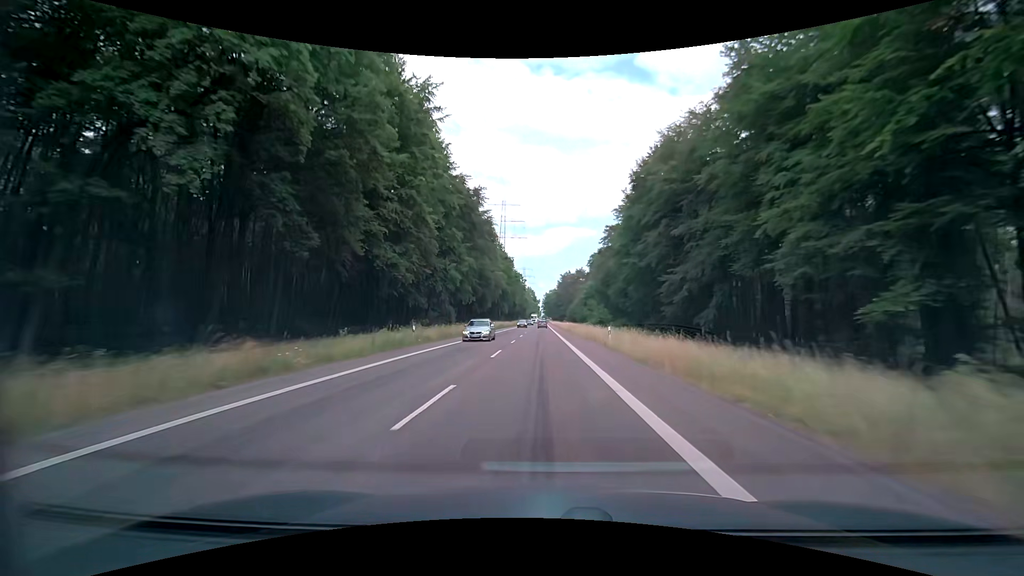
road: secondary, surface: asphalt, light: Day
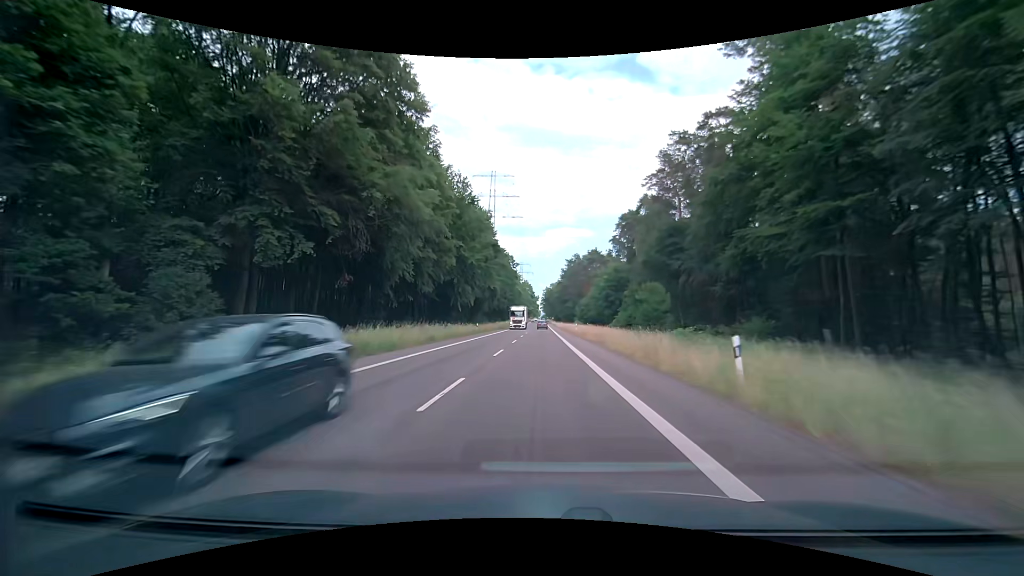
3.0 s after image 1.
(+0.2, +69.3) m; 0°
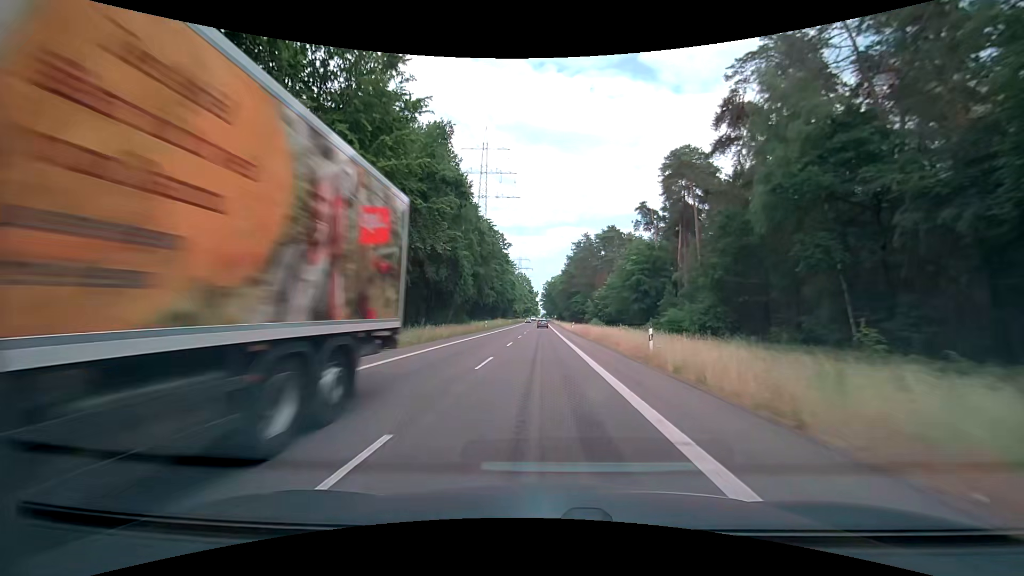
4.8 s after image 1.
(+0.1, +41.0) m; 0°
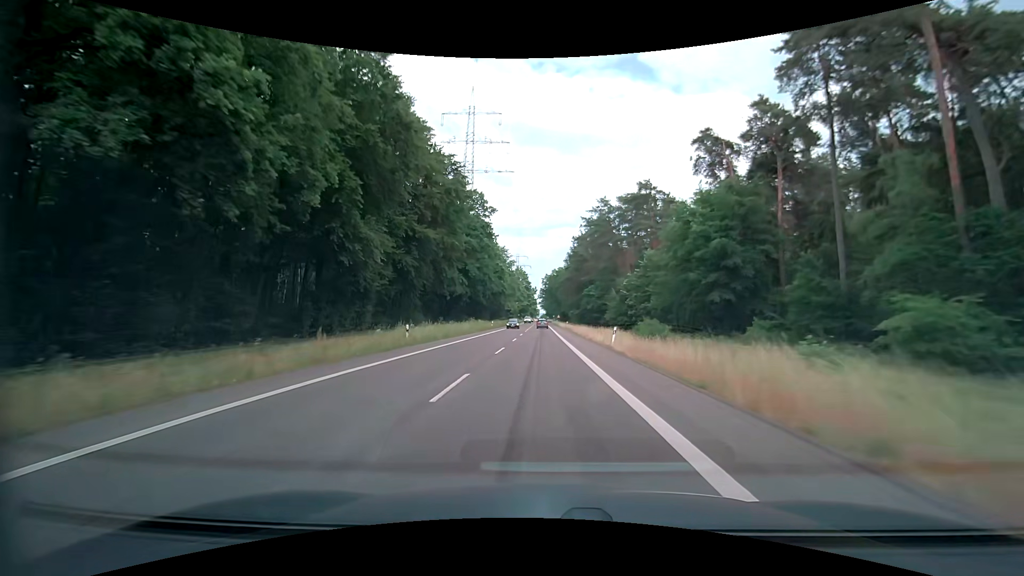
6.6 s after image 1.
(+0.3, +40.6) m; 0°
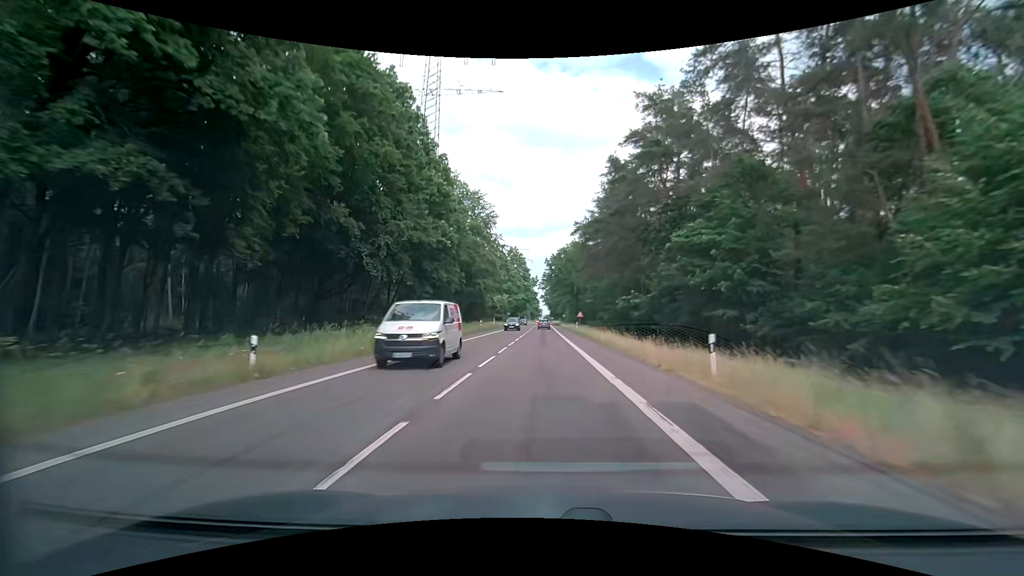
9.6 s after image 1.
(0.0, +66.0) m; 0°
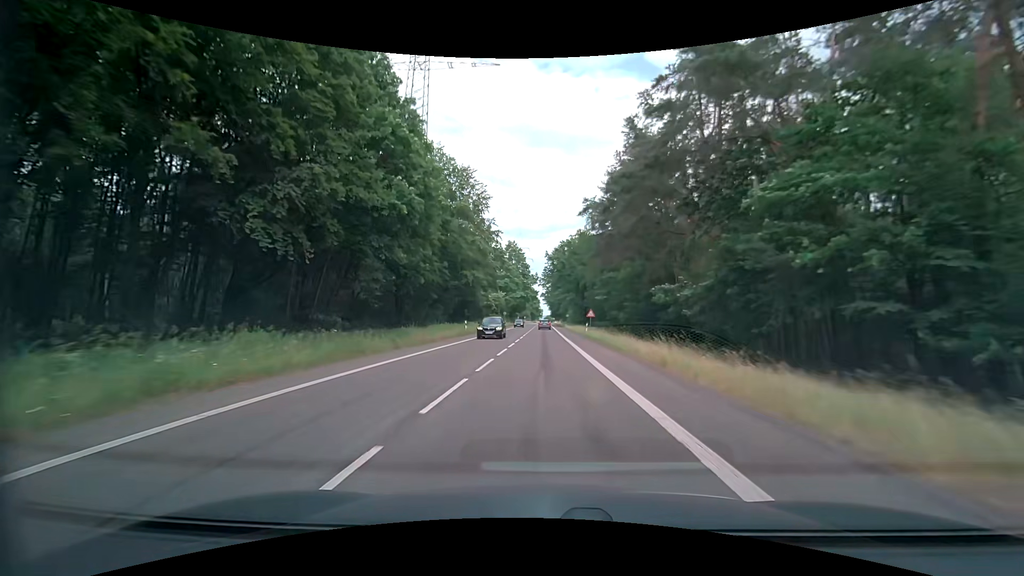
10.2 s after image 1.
(0.0, +12.9) m; 0°
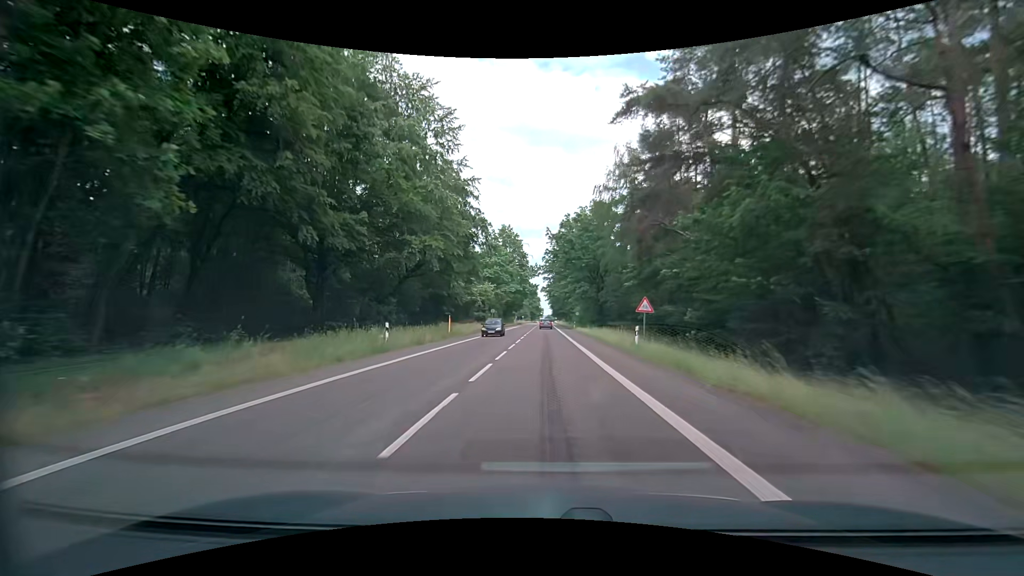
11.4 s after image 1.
(-0.1, +25.6) m; -1°
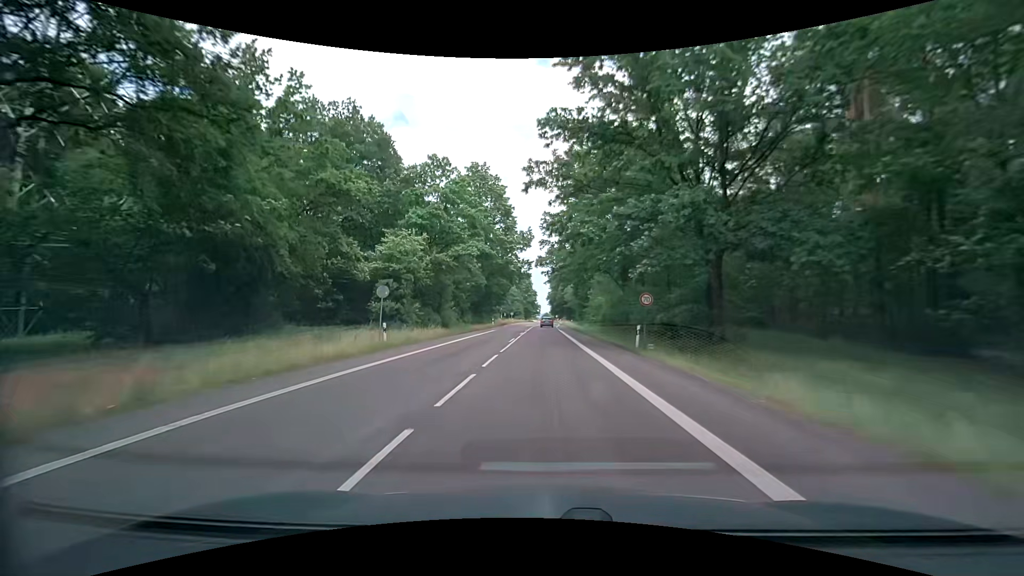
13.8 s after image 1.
(+0.9, +49.9) m; +1°
(0, +10) (0, +20) (0, +30) (0, +40) (0, +50) (+1, +60) (+1, +70) (+1, +80) (+1, +90) (+2, +100) m
